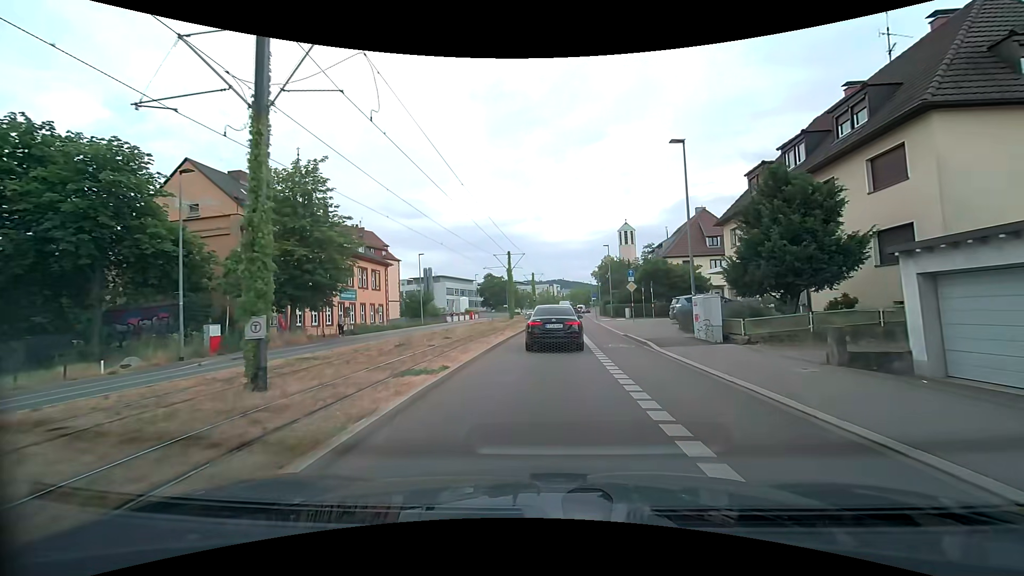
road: secondary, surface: asphalt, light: Day
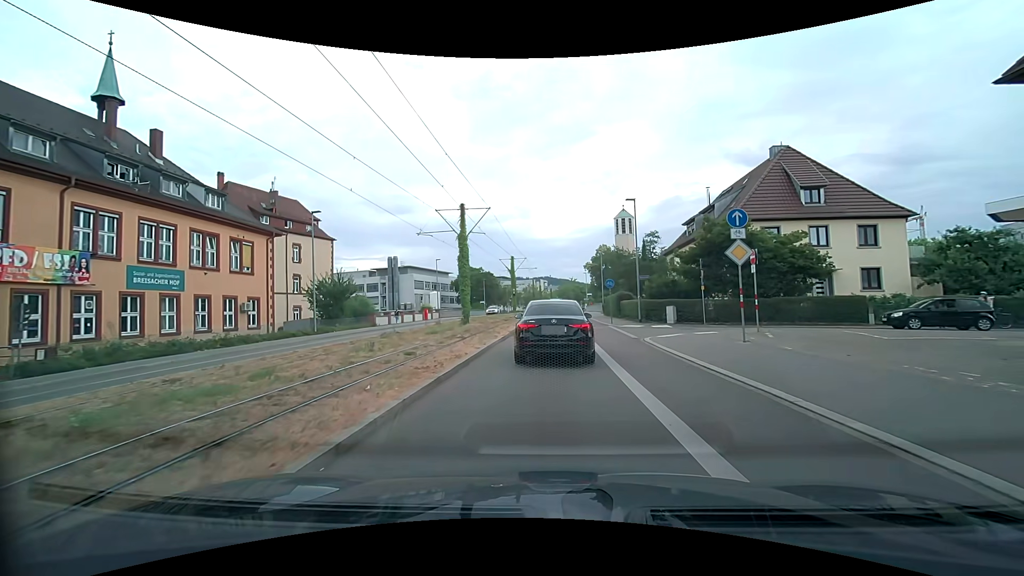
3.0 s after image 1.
(+0.2, +23.1) m; +1°
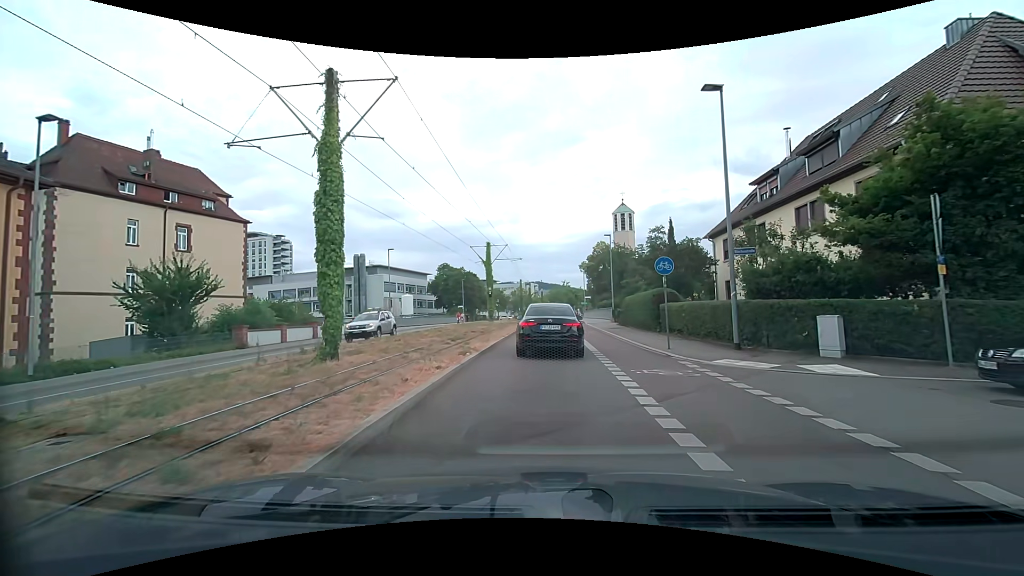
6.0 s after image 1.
(+0.3, +17.7) m; +2°
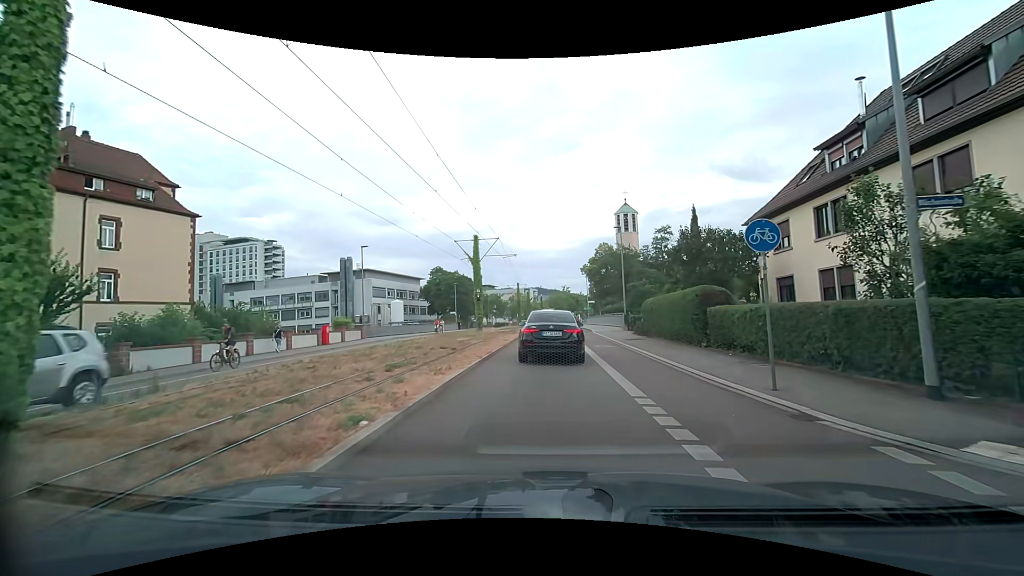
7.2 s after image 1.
(0.0, +7.5) m; 0°
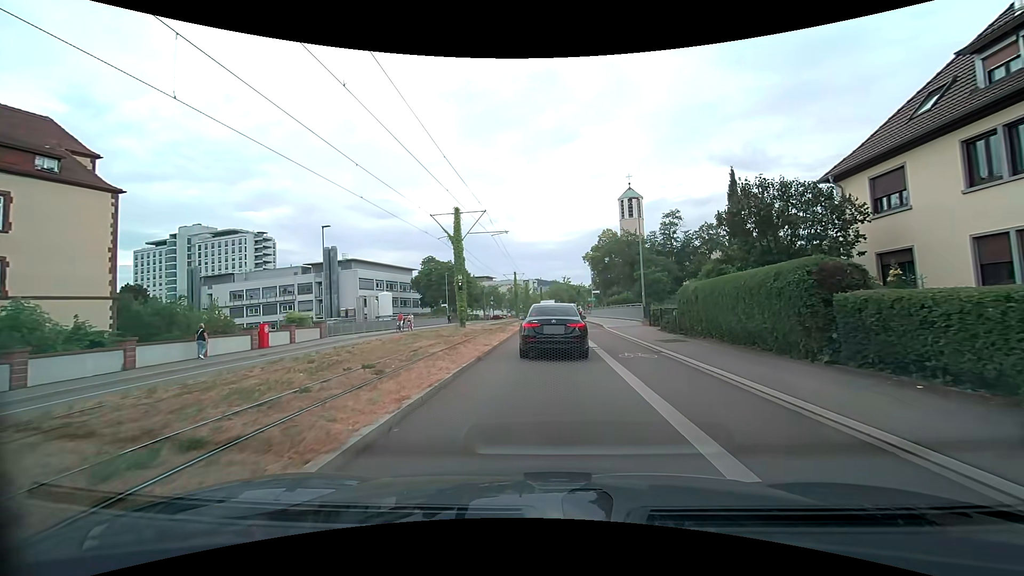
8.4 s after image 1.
(-0.1, +7.8) m; 0°
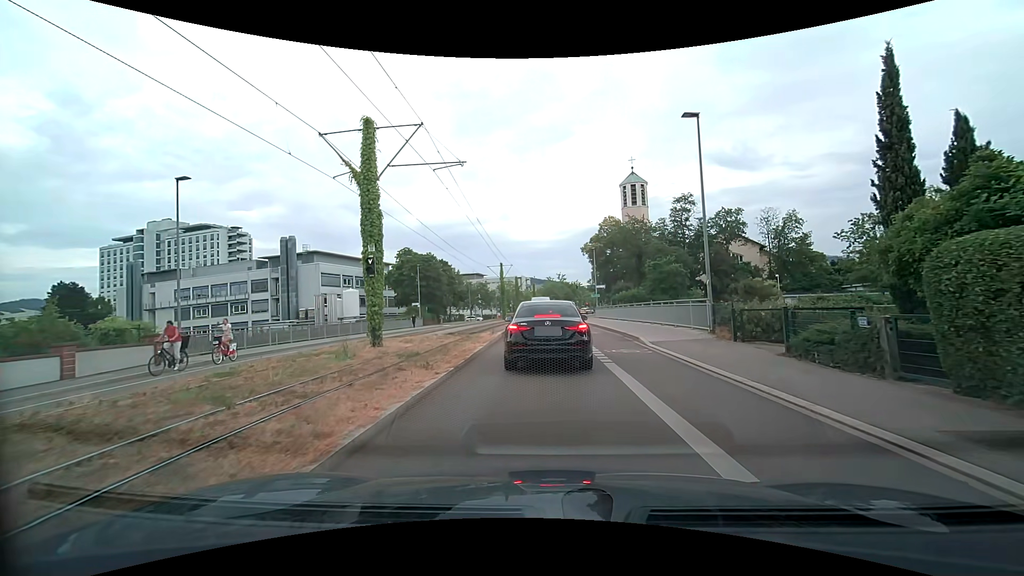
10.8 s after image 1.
(0.0, +13.9) m; +1°
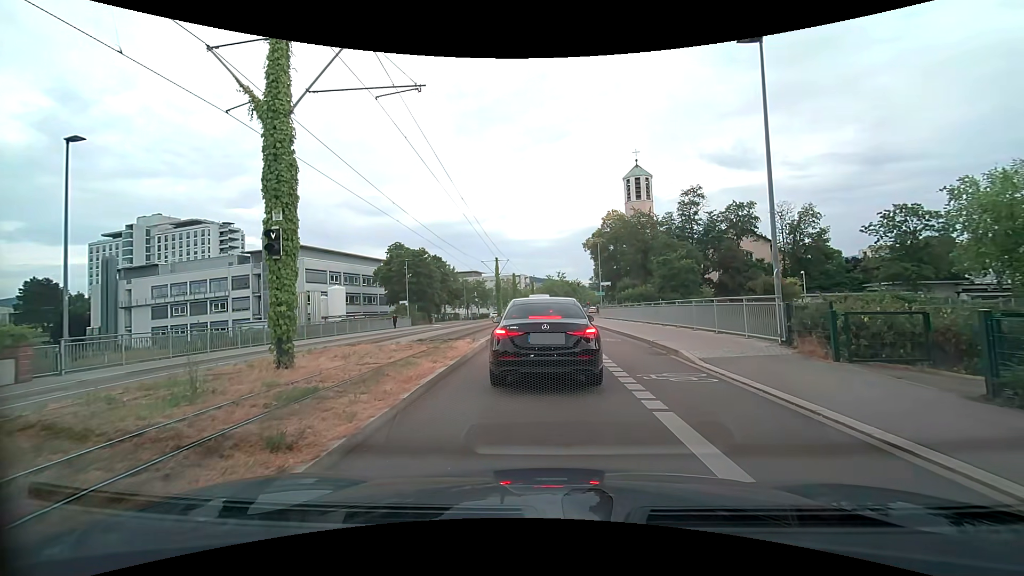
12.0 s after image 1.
(0.0, +5.2) m; -1°
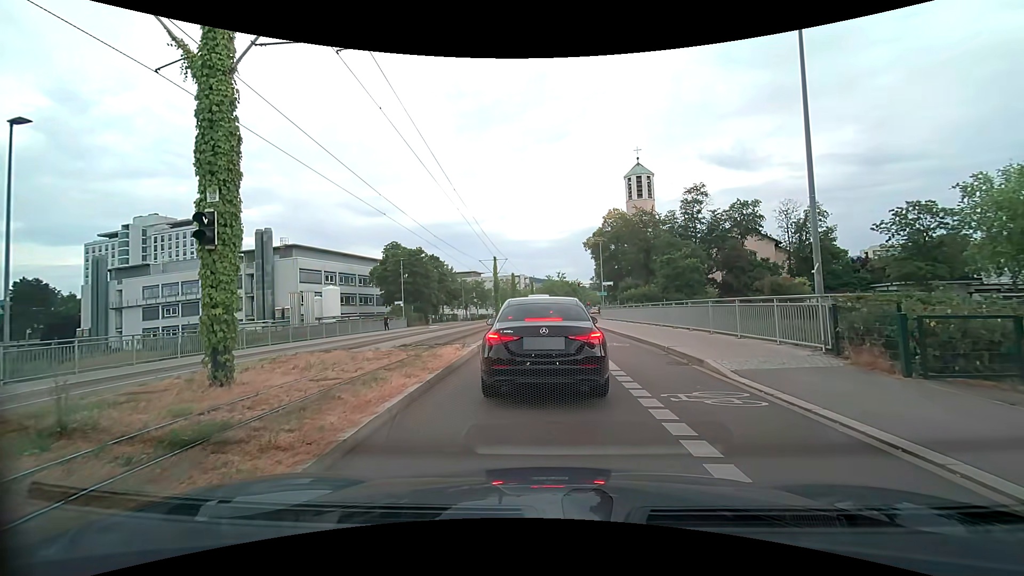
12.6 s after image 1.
(0.0, +1.8) m; +1°
